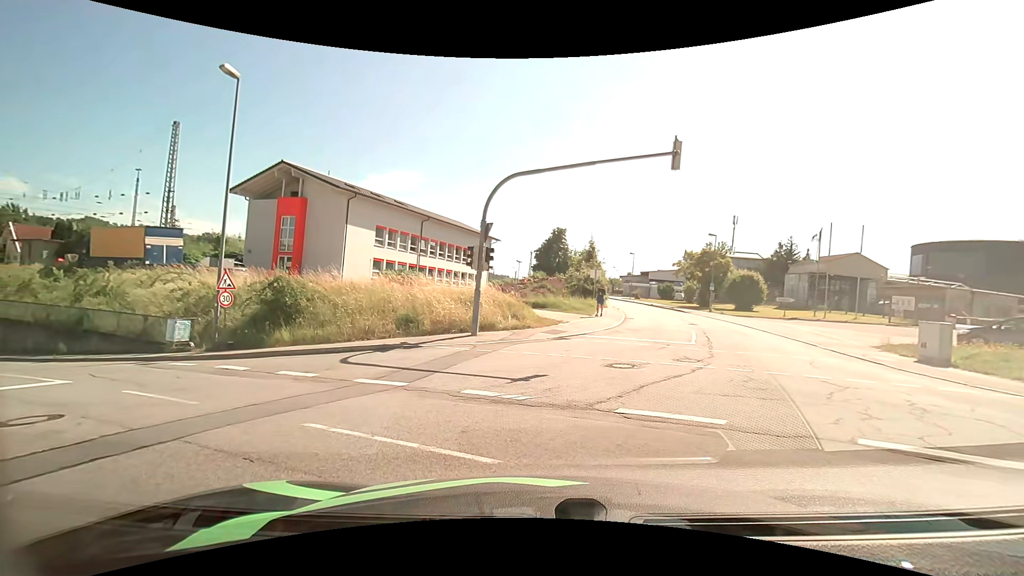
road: residential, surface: asphalt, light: Day
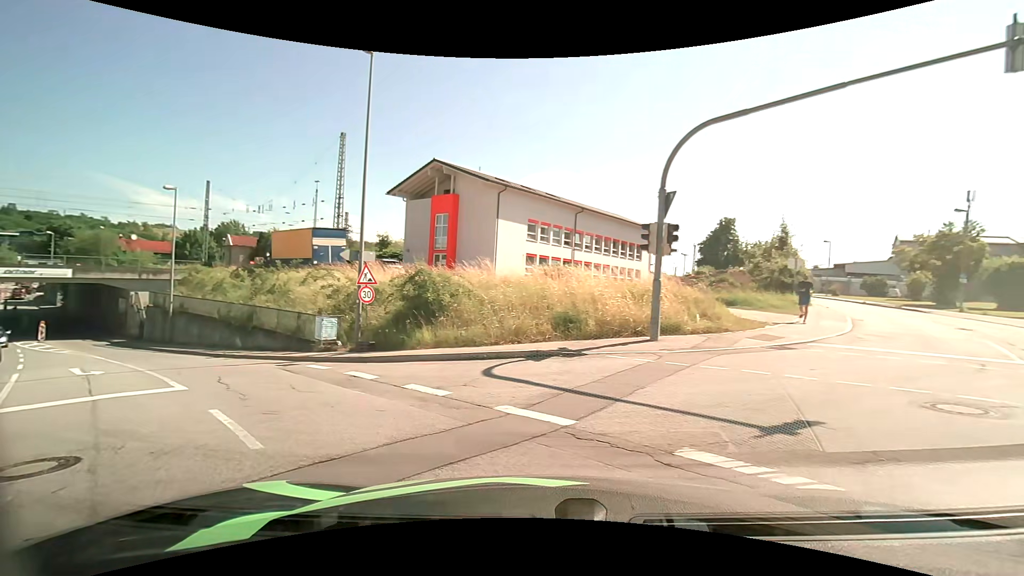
(-0.5, +4.0) m; -16°
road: tertiary
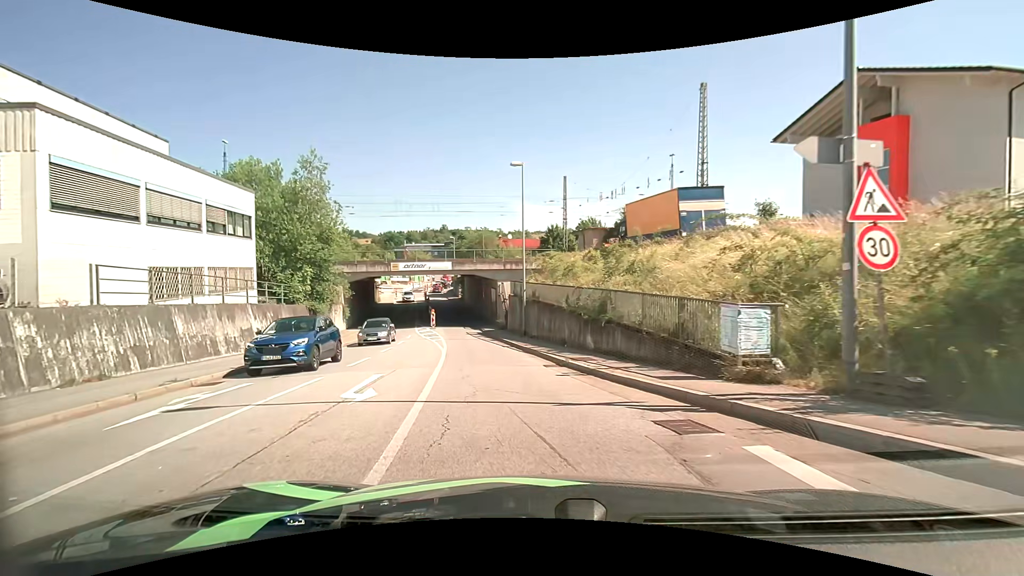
(-3.9, +9.5) m; -40°
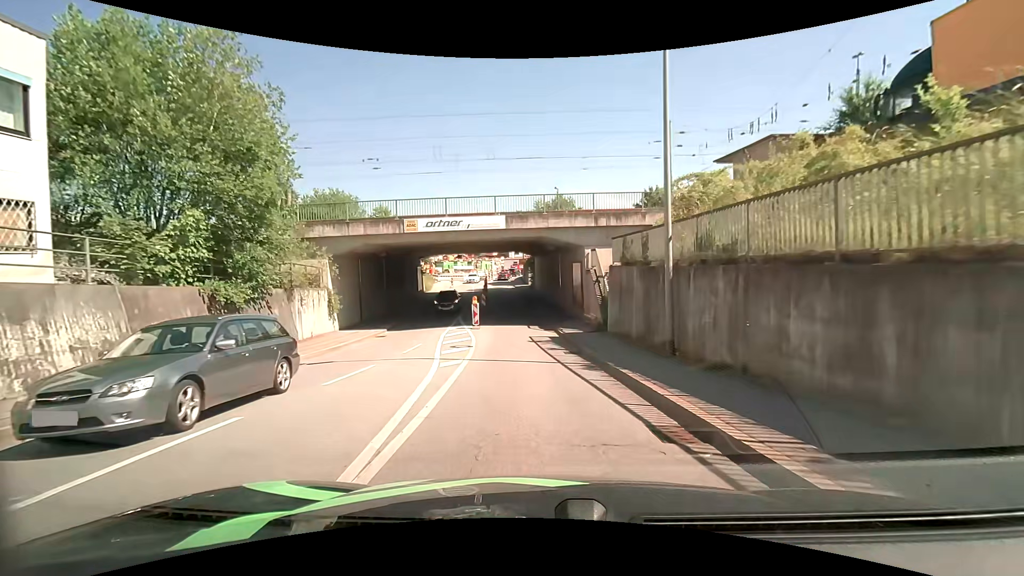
(-1.7, +18.0) m; -9°
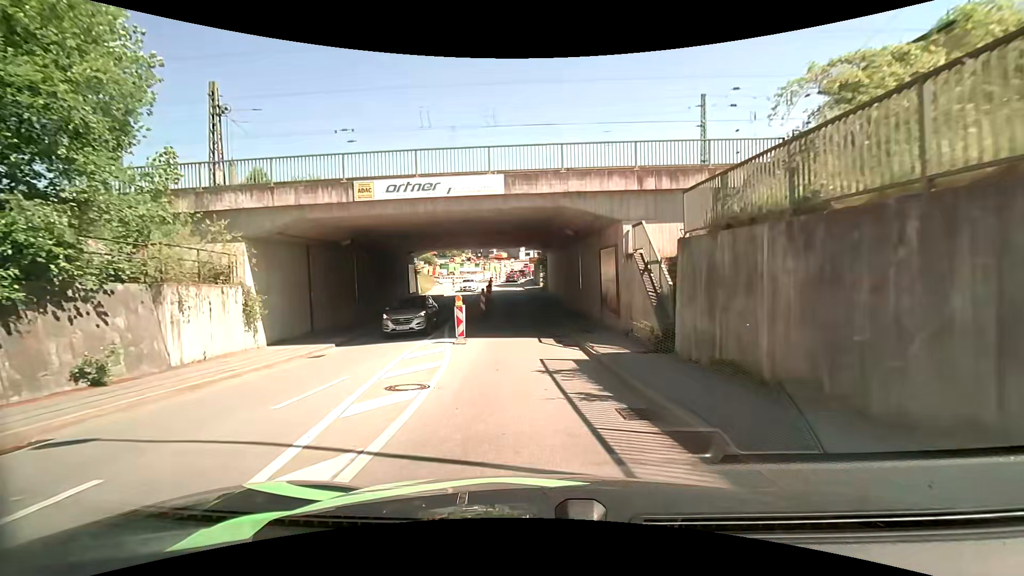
(-0.1, +8.4) m; -1°
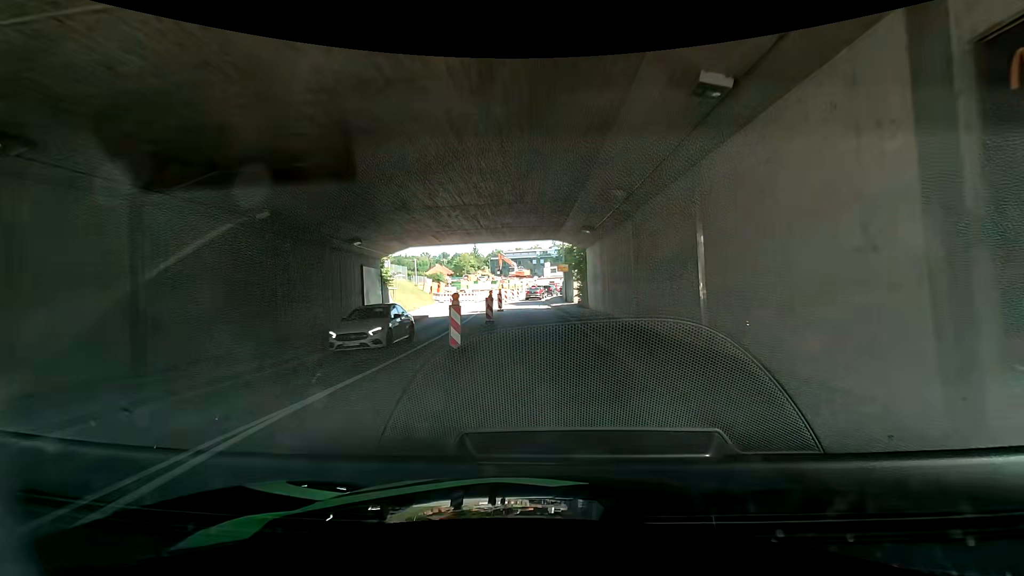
(-0.6, +18.0) m; -5°
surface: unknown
